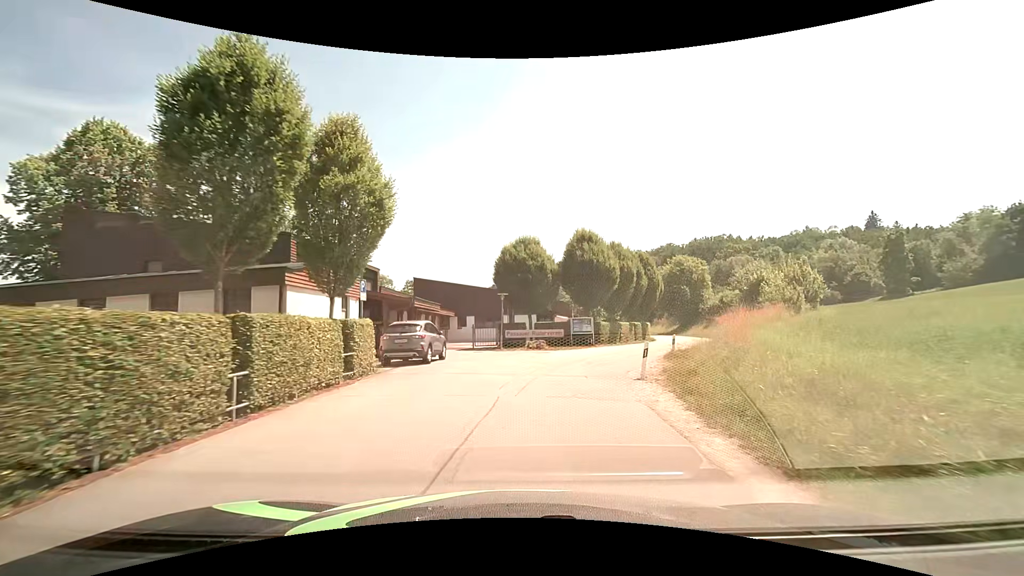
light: Day
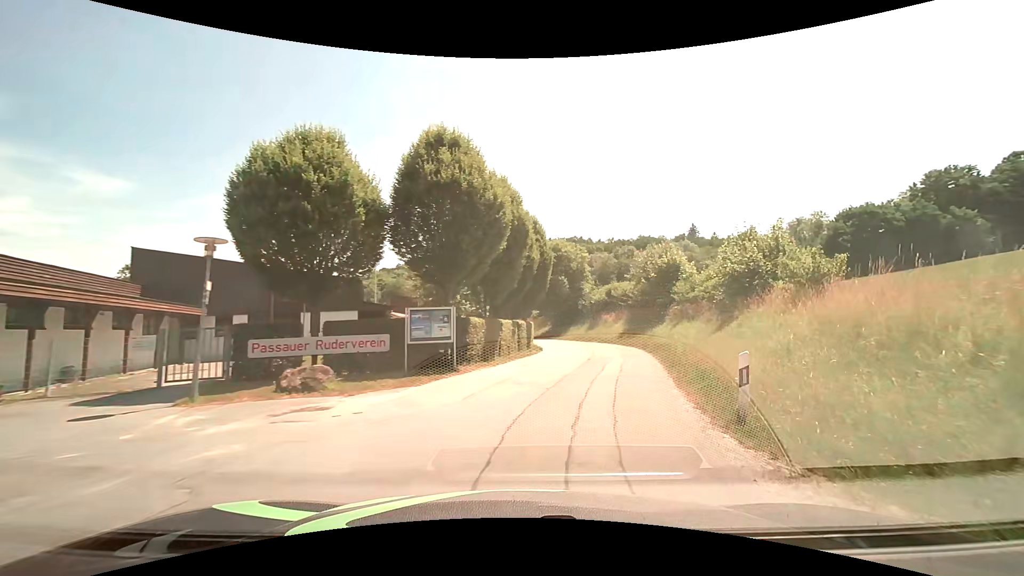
(+1.8, +18.0) m; +16°
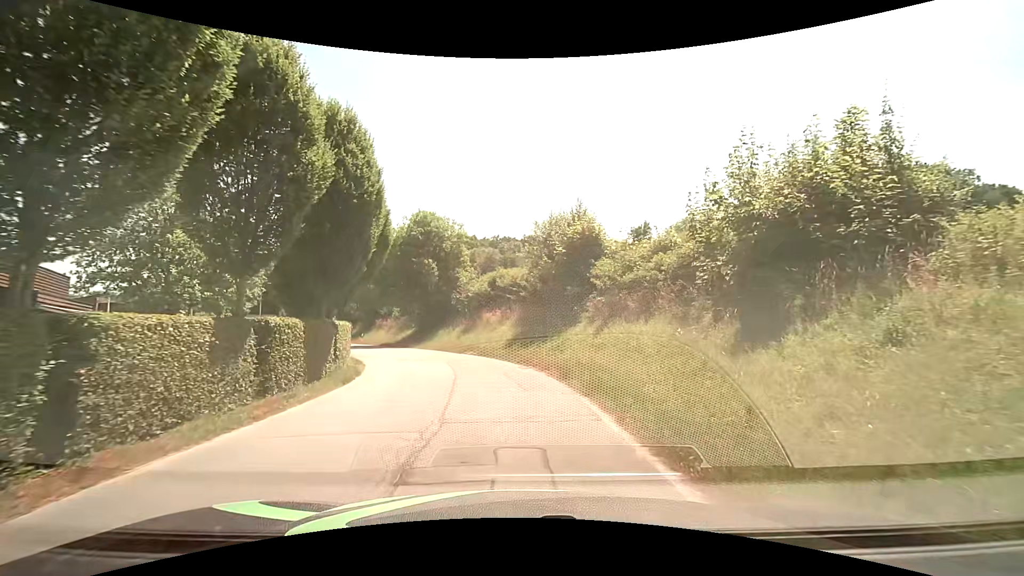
(+2.5, +14.7) m; +14°
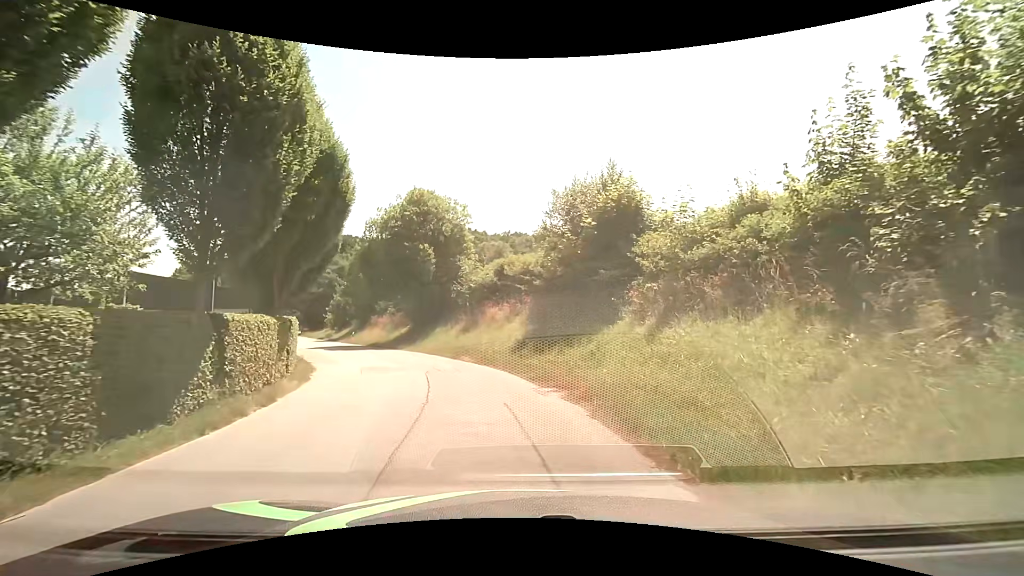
(-0.1, +6.3) m; -2°
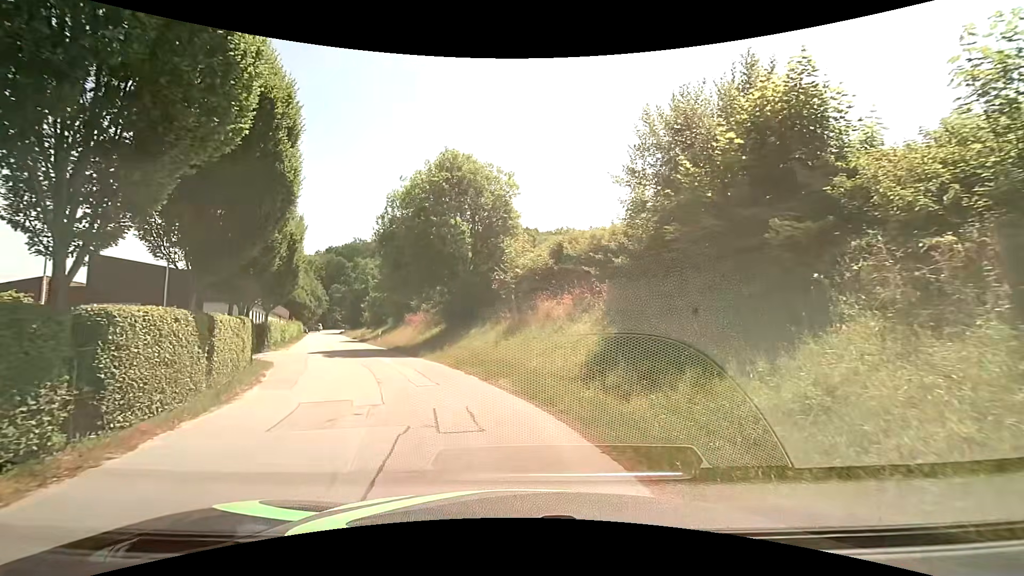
(-0.3, +8.2) m; -6°
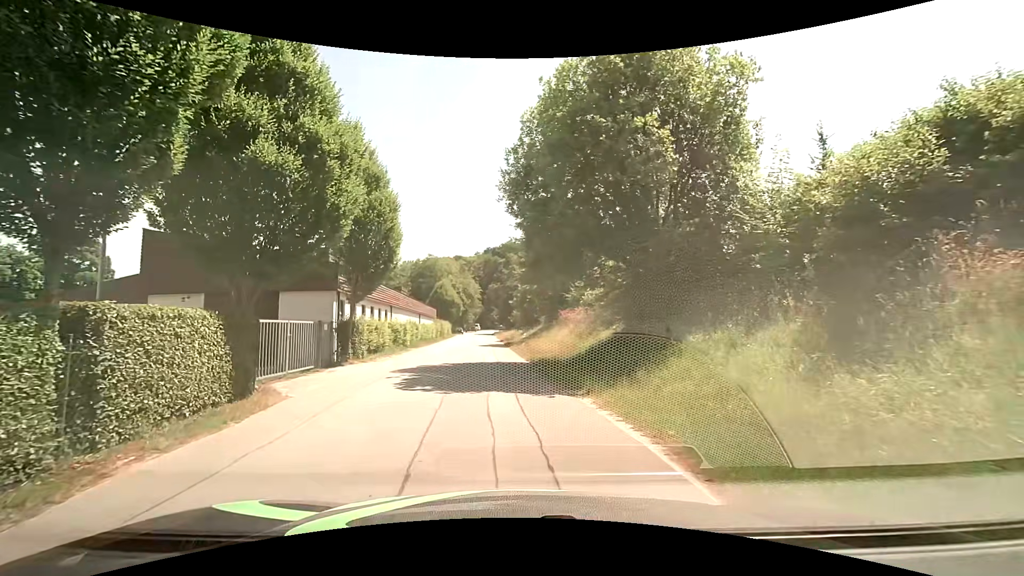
(-1.7, +11.9) m; -18°
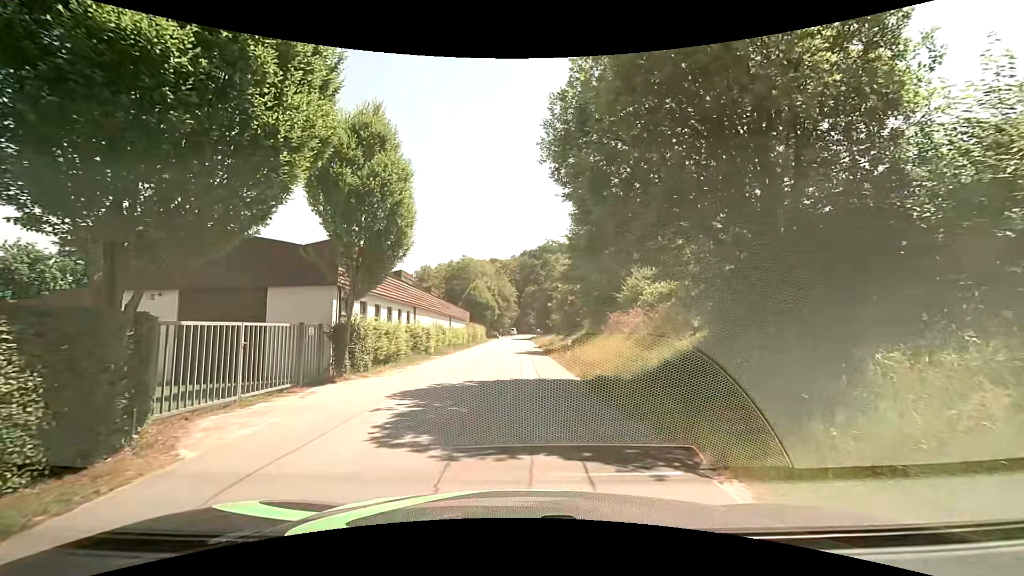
(-0.1, +4.6) m; -4°
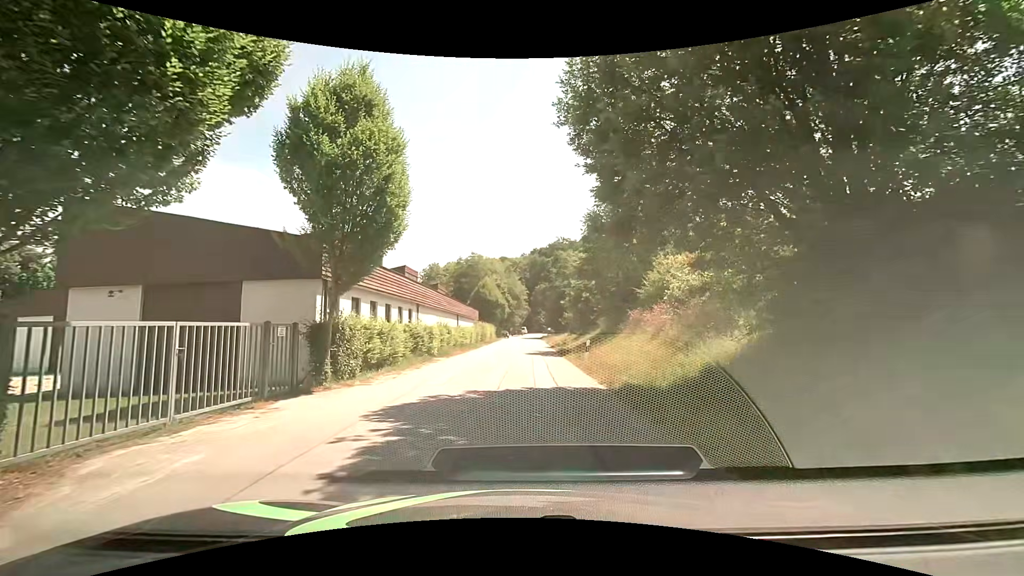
(0.0, +2.3) m; -2°
(0, +10) (0, +20) (+1, +30) (+2, +40) (+2, +50) (+2, +60) (+2, +70) (+3, +80) (+3, +90) (+4, +100) m
